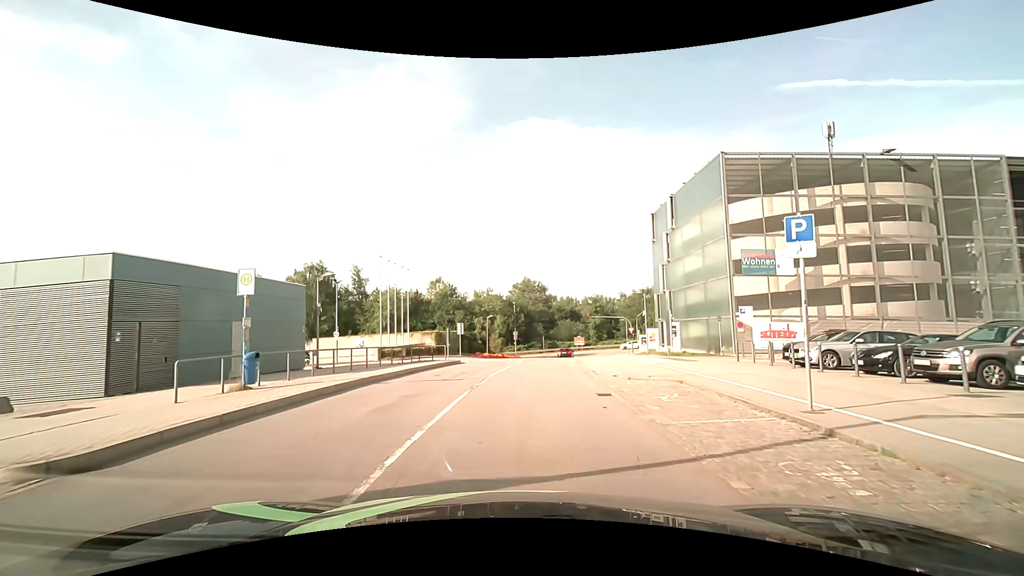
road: residential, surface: asphalt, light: Day
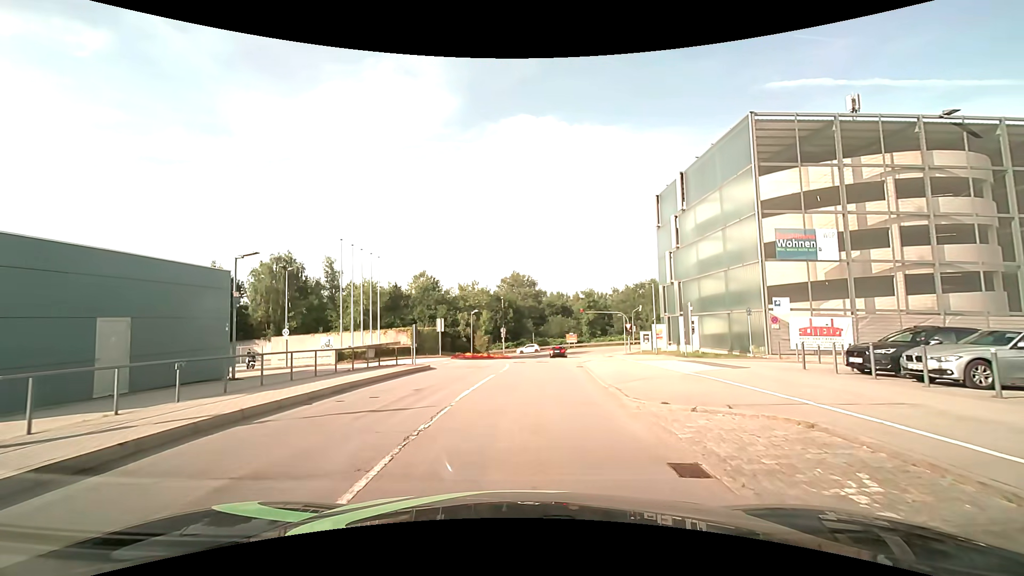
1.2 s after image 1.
(+0.1, +6.2) m; +1°
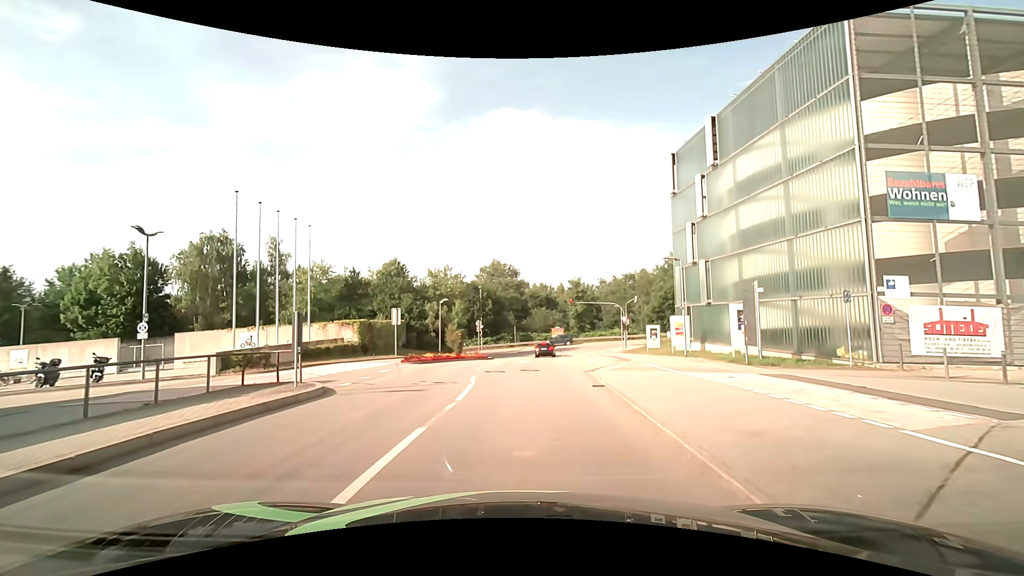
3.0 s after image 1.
(+0.2, +10.1) m; +2°
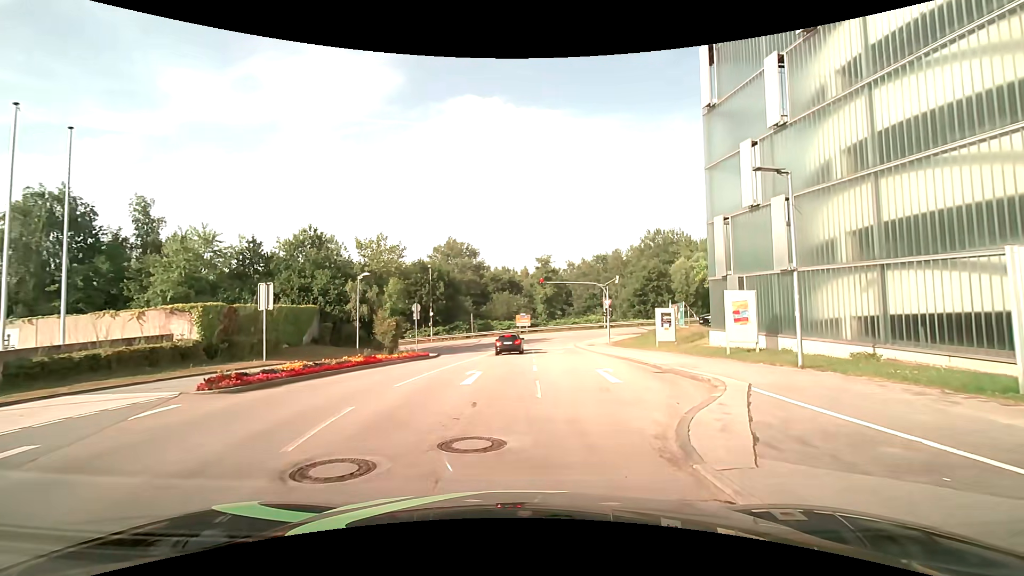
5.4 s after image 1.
(+0.3, +13.6) m; +4°
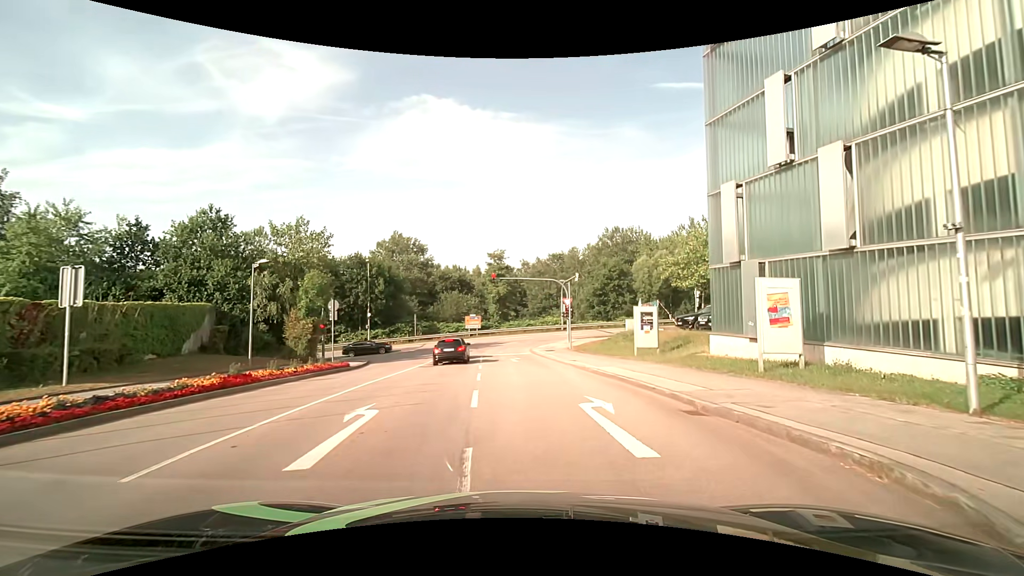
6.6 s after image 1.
(+0.3, +6.4) m; +5°
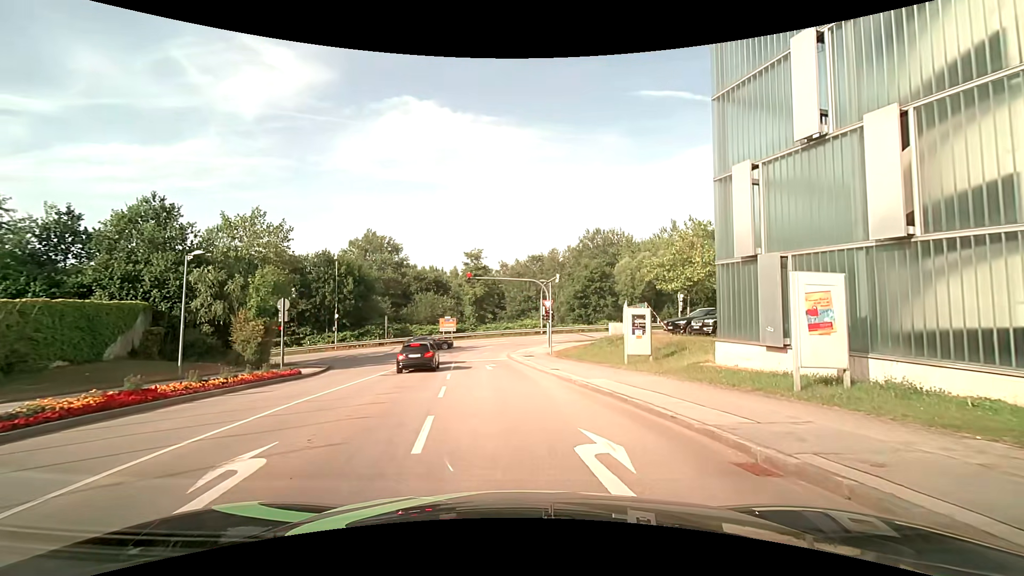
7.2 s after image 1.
(+0.1, +2.9) m; +3°
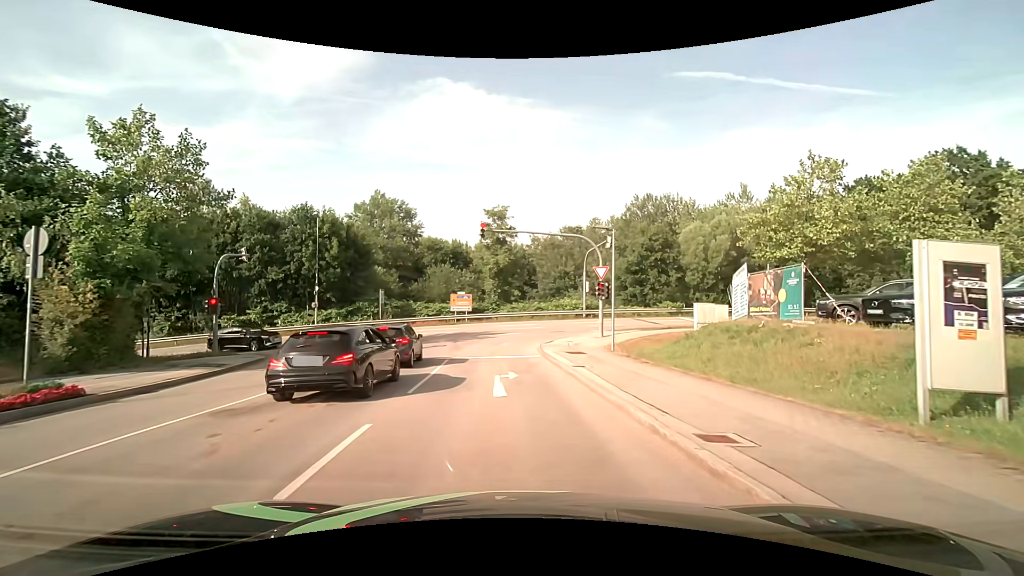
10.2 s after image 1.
(-0.3, +13.8) m; -3°
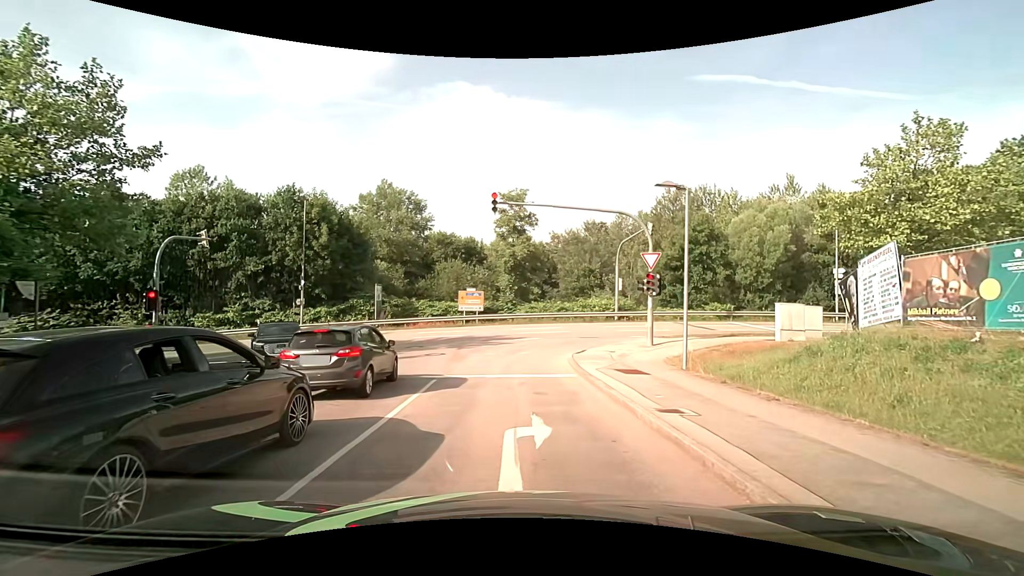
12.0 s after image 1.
(-0.2, +6.5) m; -2°
(0, +10) (0, +20) (+4, +28) (+14, +31) (+24, +32) (+34, +33) (+44, +34) (+54, +35) (+64, +35) (+74, +36) m
